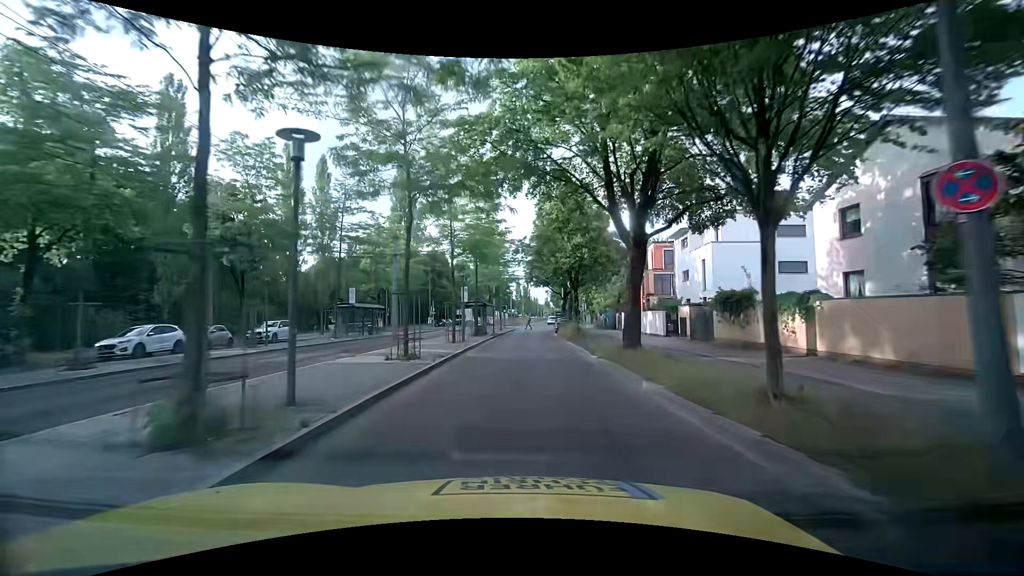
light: Day
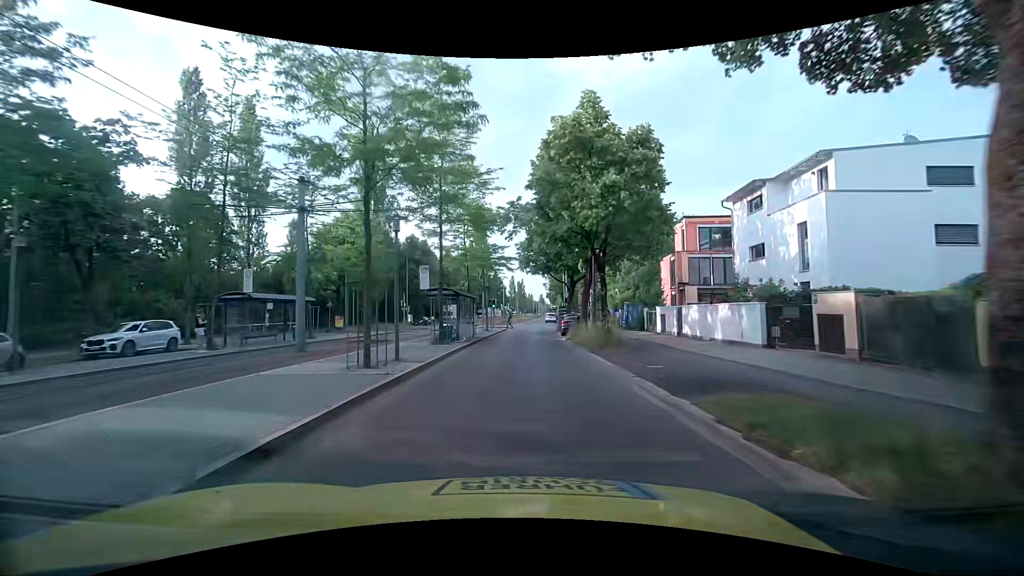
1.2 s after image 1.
(0.0, +13.4) m; +1°
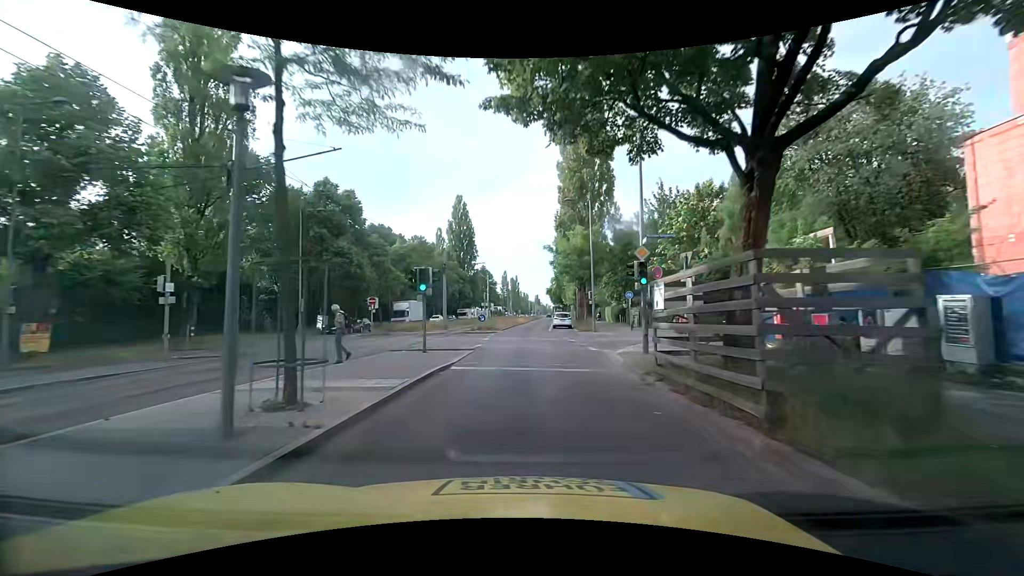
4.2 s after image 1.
(+0.1, +34.7) m; 0°
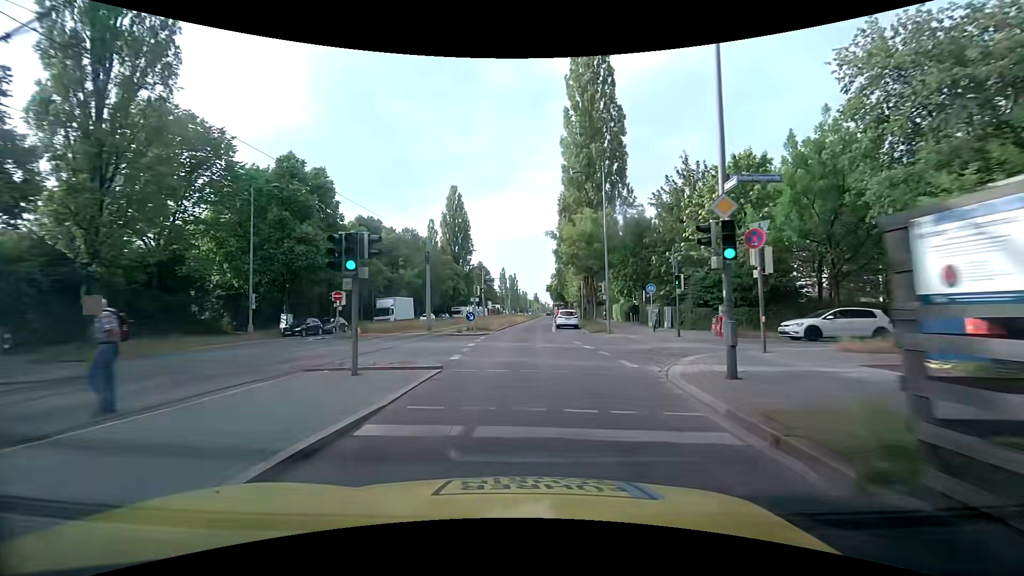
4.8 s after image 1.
(0.0, +7.1) m; +1°
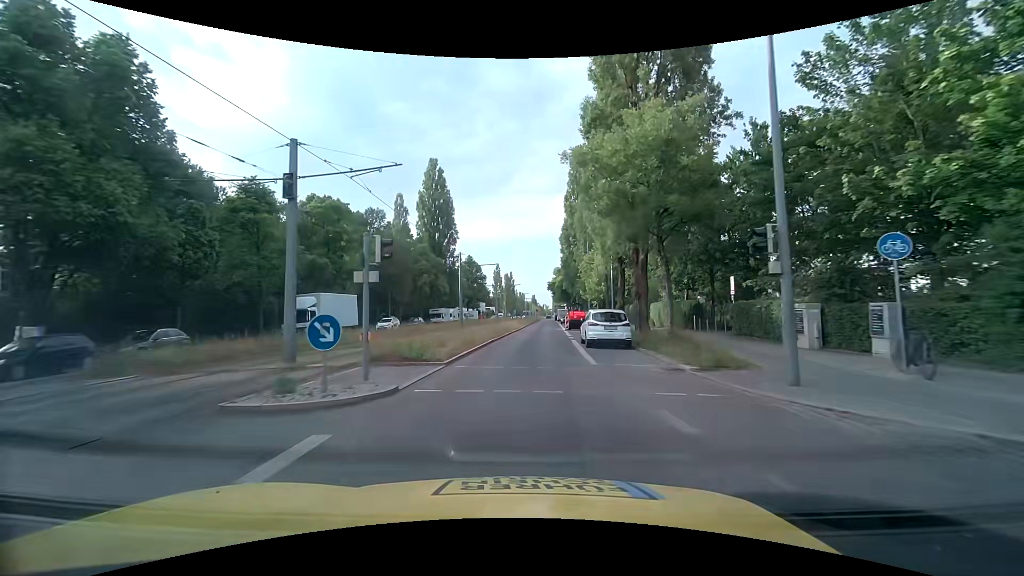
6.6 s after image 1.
(-0.1, +21.7) m; 0°
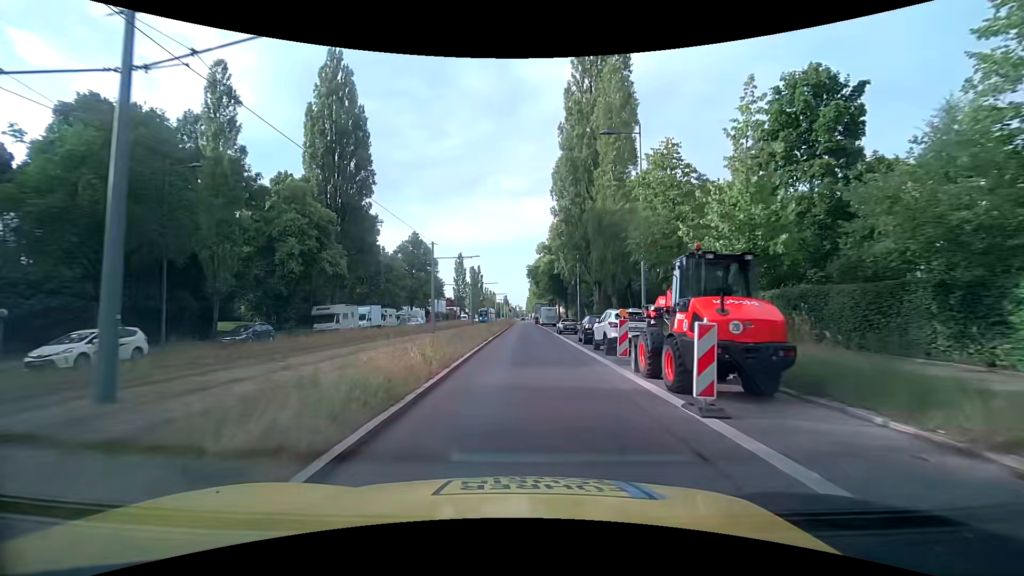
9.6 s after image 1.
(+0.4, +37.0) m; +2°
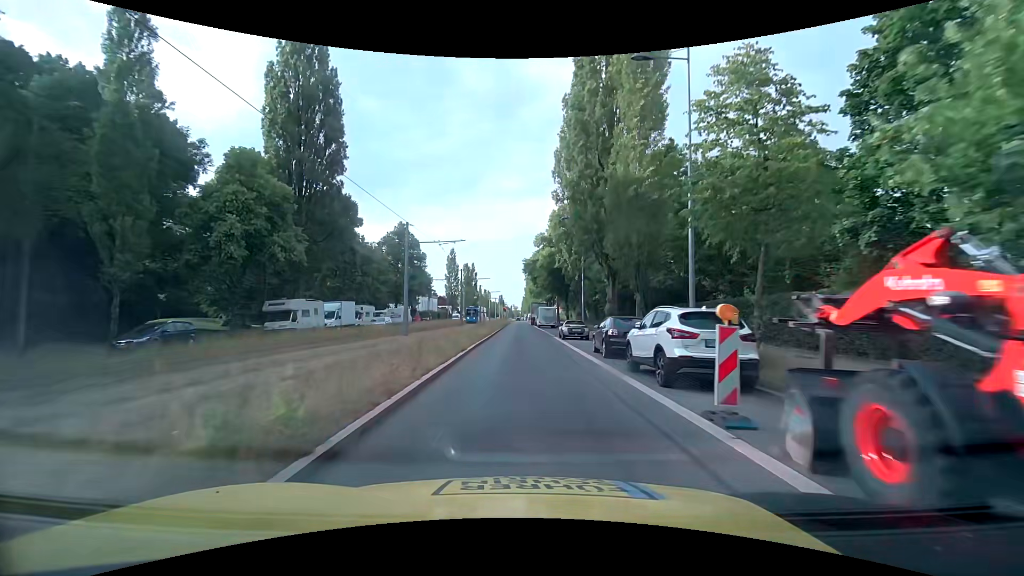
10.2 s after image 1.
(+0.1, +7.5) m; +1°
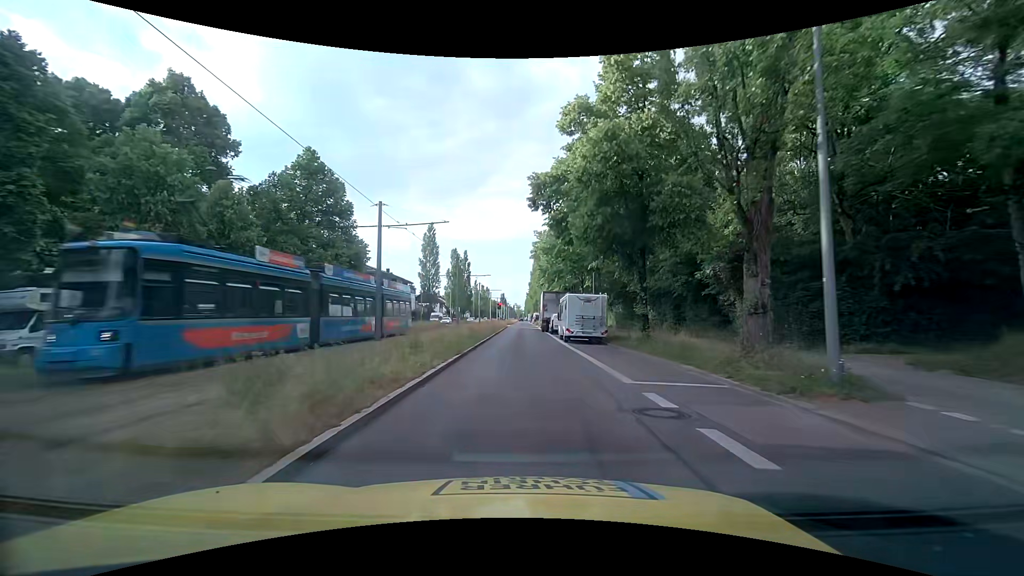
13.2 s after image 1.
(-0.2, +36.0) m; -1°
(0, +10) (0, +20) (0, +30) (0, +40) (0, +50) (0, +60) (0, +70) (+1, +80) (+1, +90) (+1, +100) m
